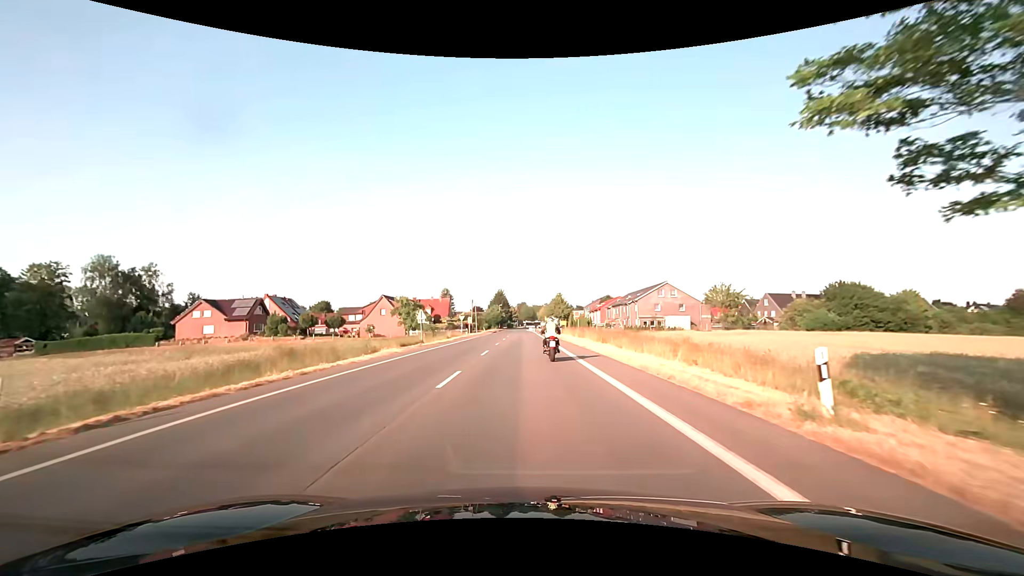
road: secondary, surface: asphalt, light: Day
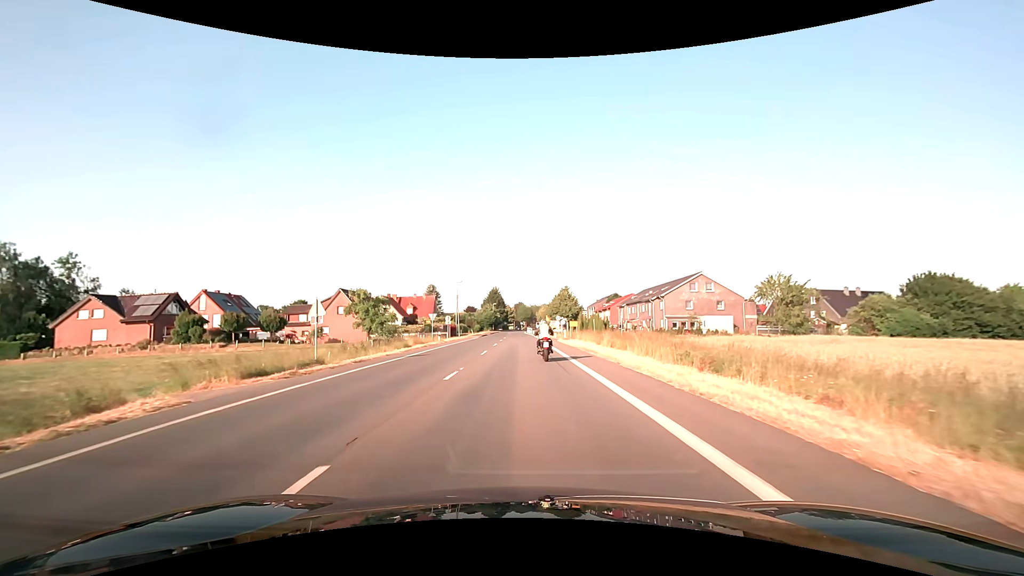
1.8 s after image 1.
(0.0, +20.7) m; 0°
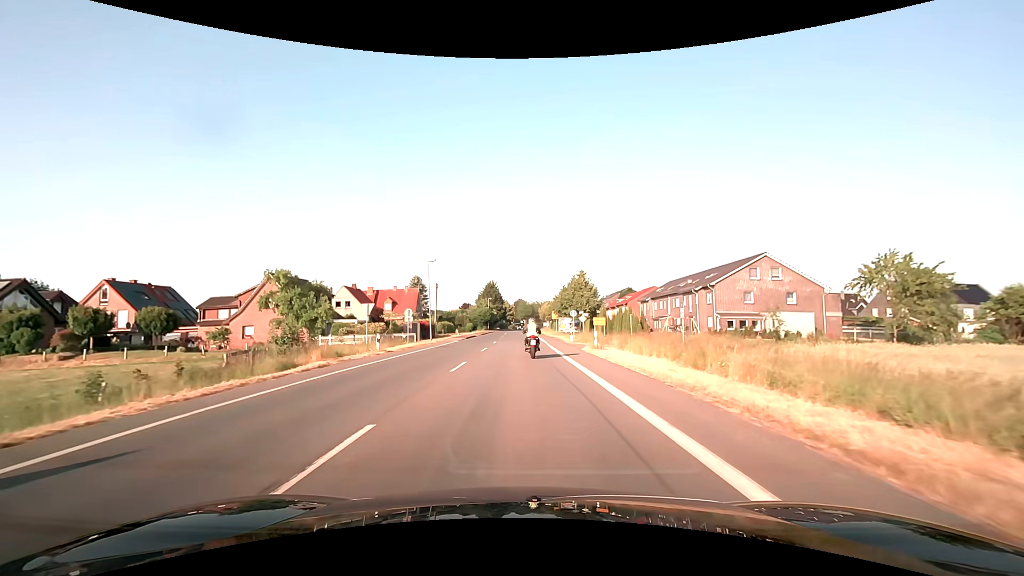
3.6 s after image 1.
(+0.1, +20.8) m; 0°
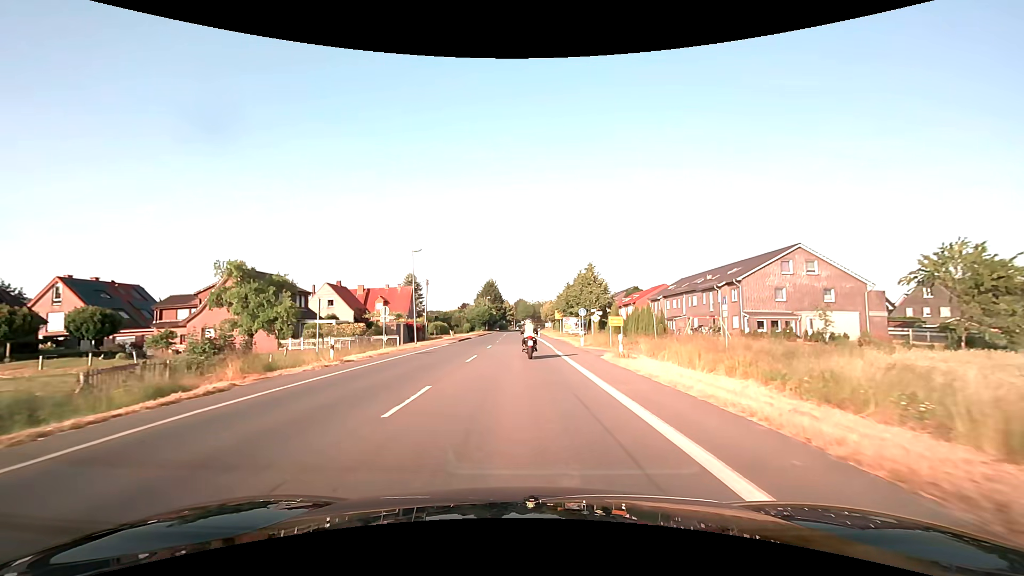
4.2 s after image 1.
(0.0, +7.0) m; 0°
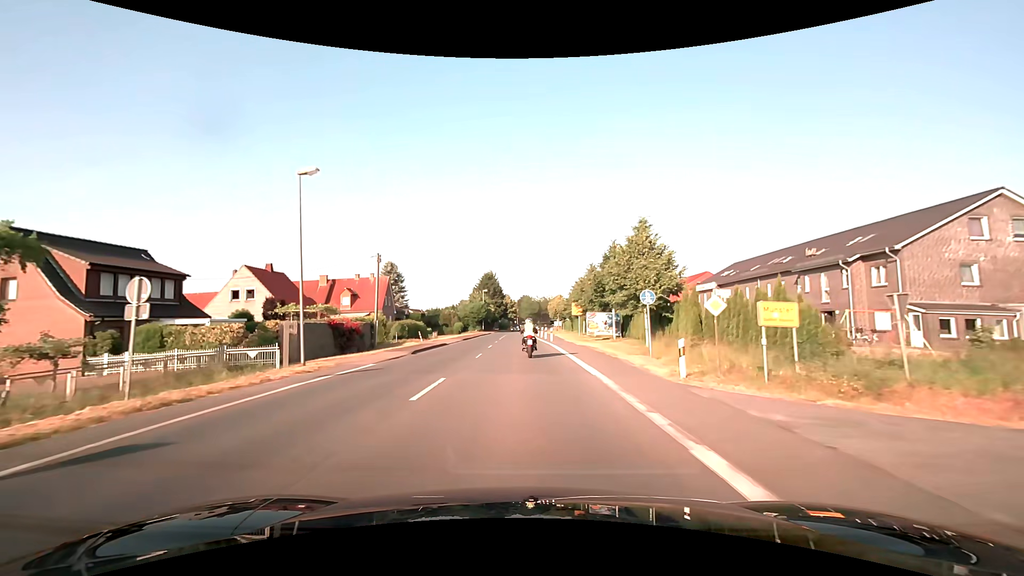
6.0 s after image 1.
(-0.1, +21.1) m; 0°
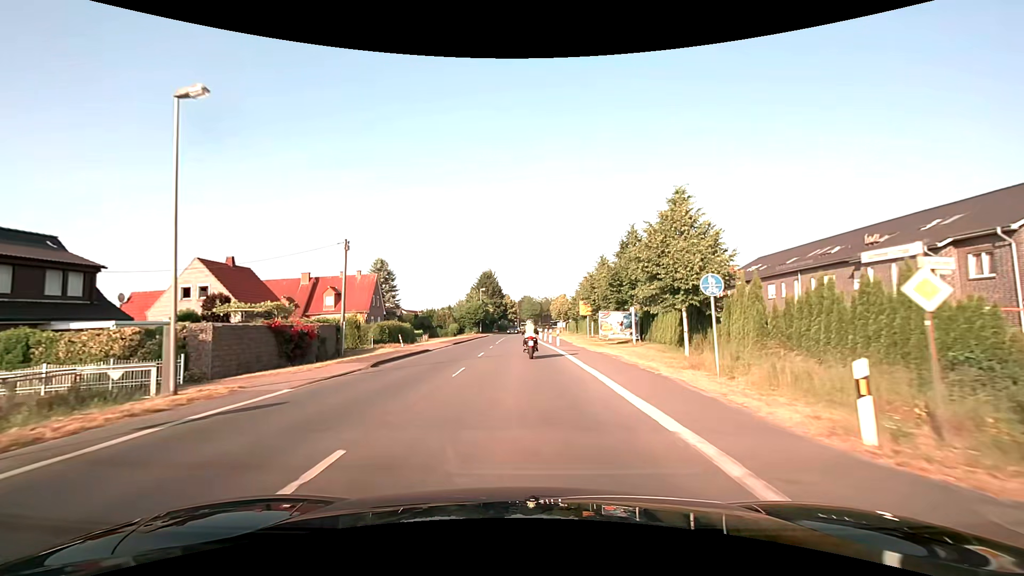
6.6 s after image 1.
(0.0, +7.1) m; 0°
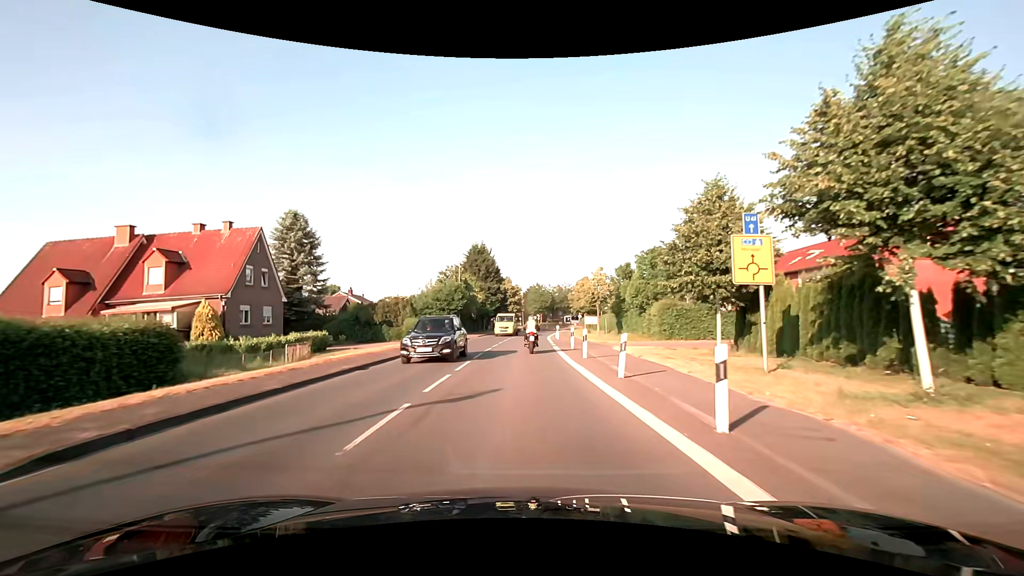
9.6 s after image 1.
(-0.4, +35.2) m; -1°
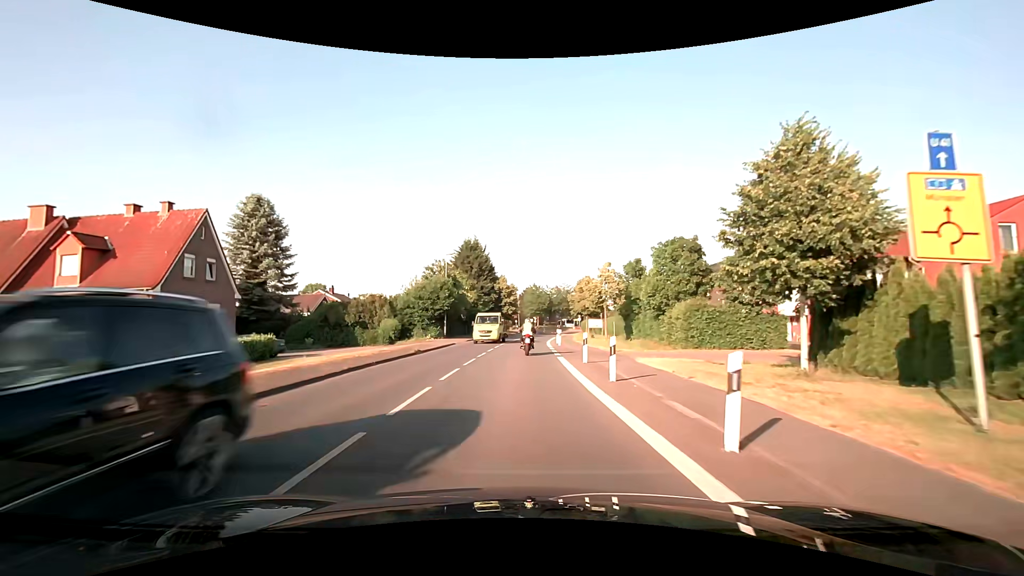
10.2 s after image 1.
(+0.1, +6.7) m; +1°
(0, +10) (0, +20) (0, +30) (+1, +40) (+1, +50) (+2, +60) (+3, +70) (+4, +80) (+5, +90) (+7, +100) m
